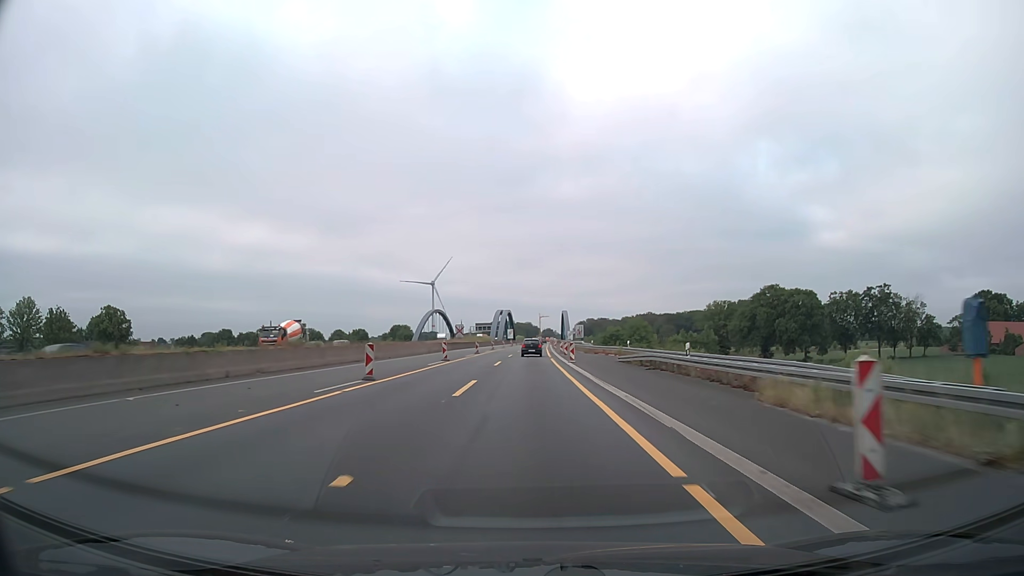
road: motorway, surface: asphalt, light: Day
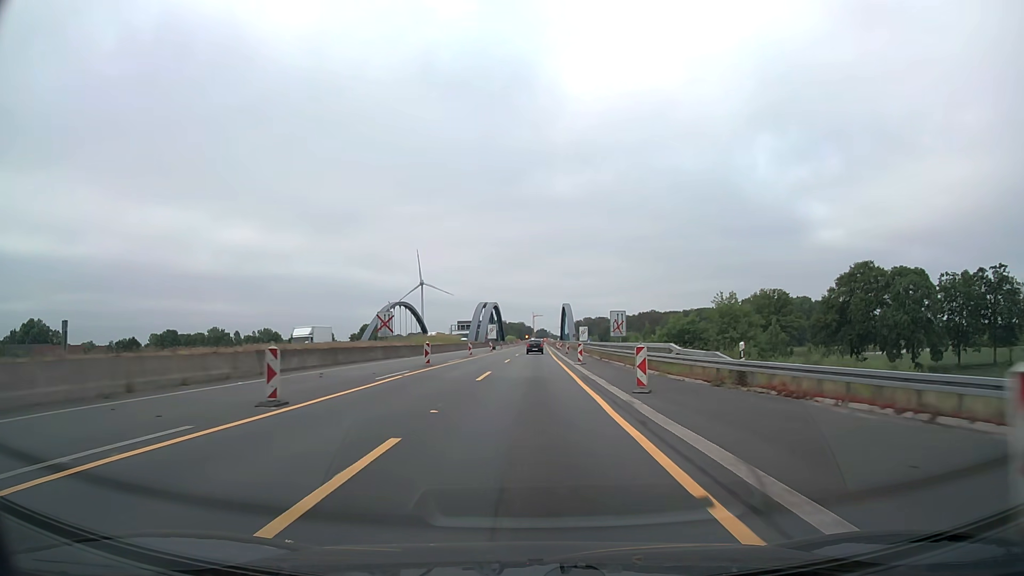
(+0.2, +51.4) m; +1°
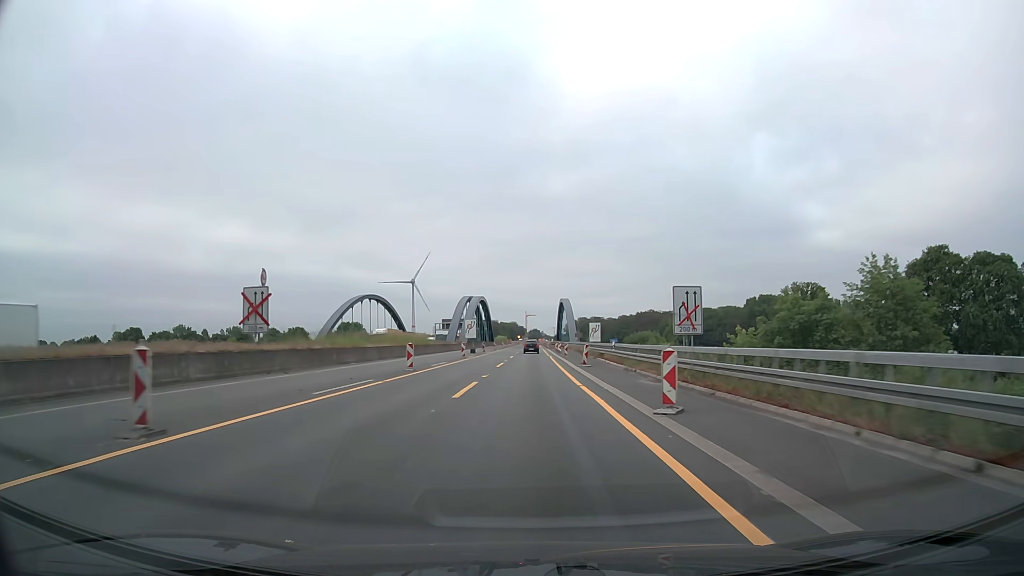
(+0.1, +25.7) m; +1°
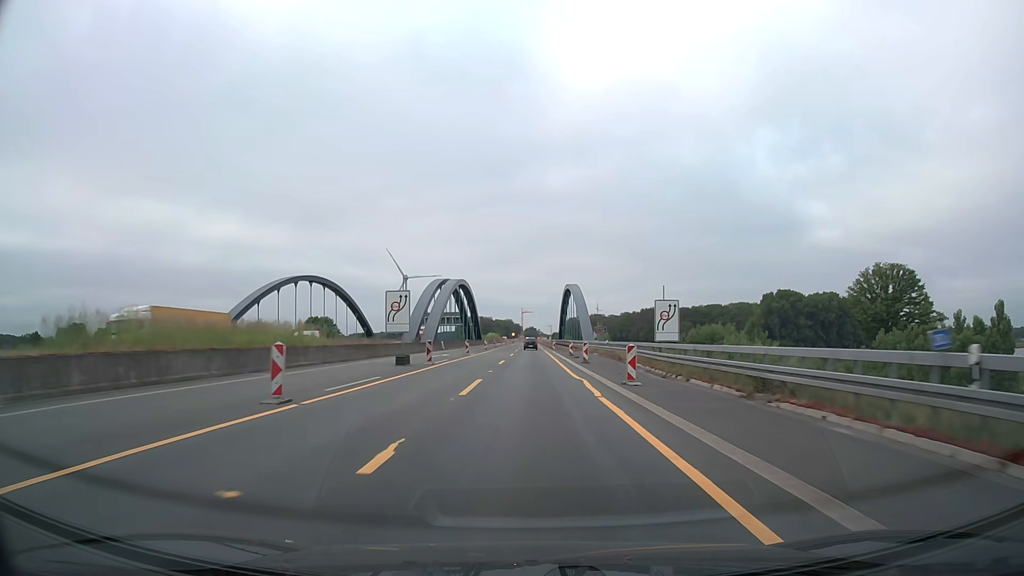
(0.0, +38.5) m; 0°
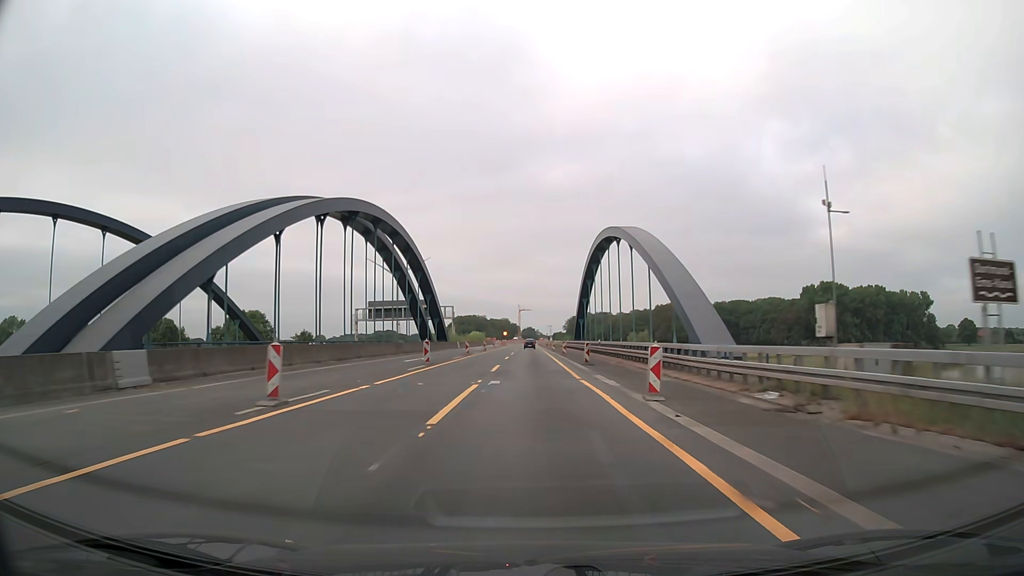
(+0.2, +64.2) m; 0°
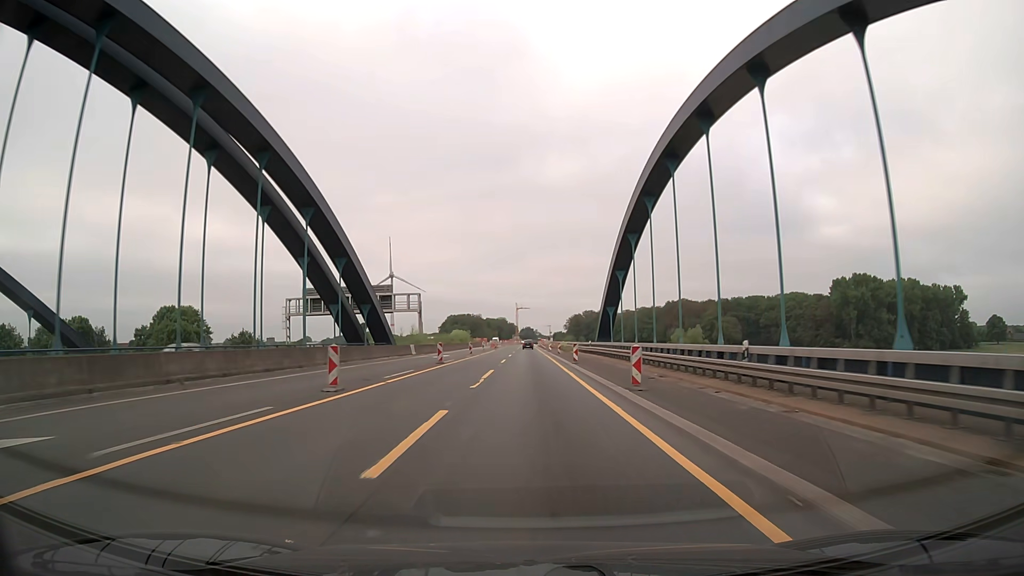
(0.0, +38.5) m; 0°
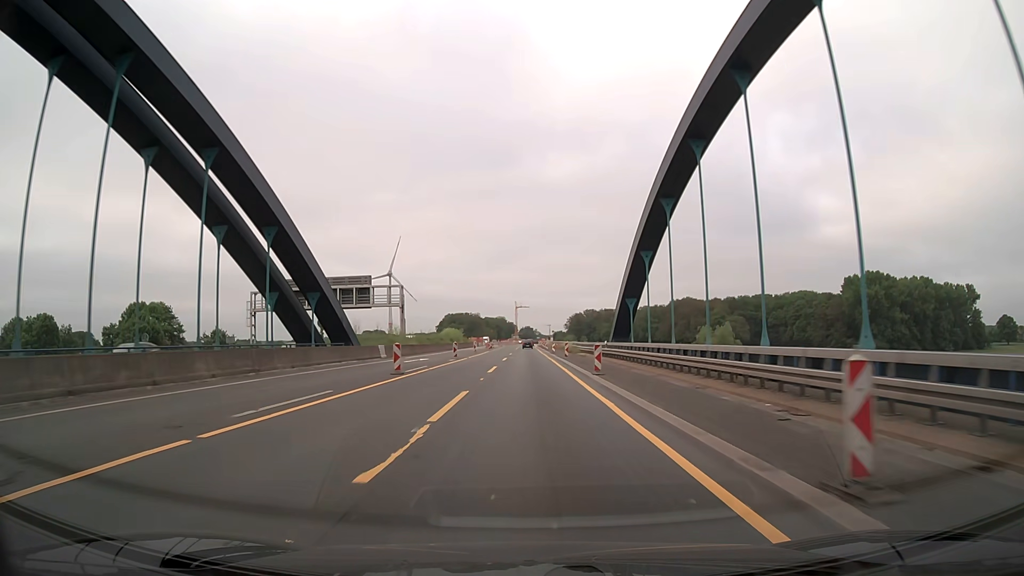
(0.0, +12.8) m; 0°
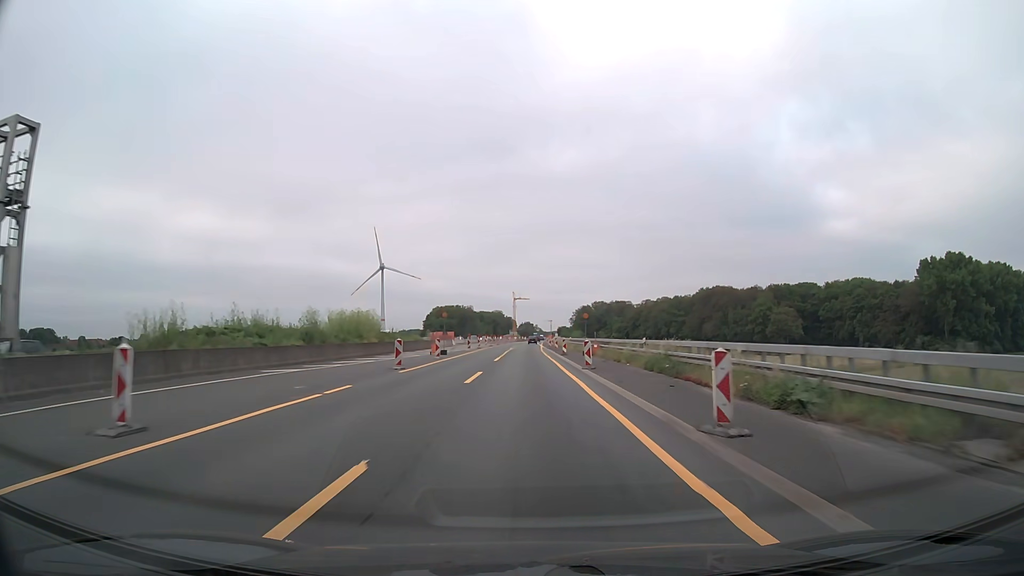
(-0.1, +64.3) m; 0°
(0, +10) (0, +20) (0, +30) (0, +40) (0, +50) (0, +60) (0, +70) (0, +80) (0, +90) (0, +100) m
